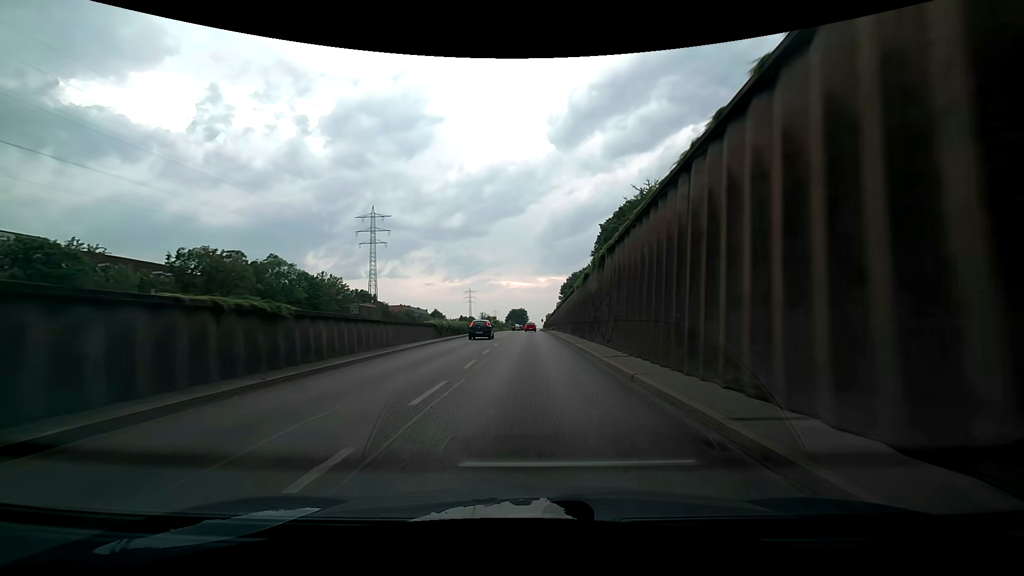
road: trunk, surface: asphalt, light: Day
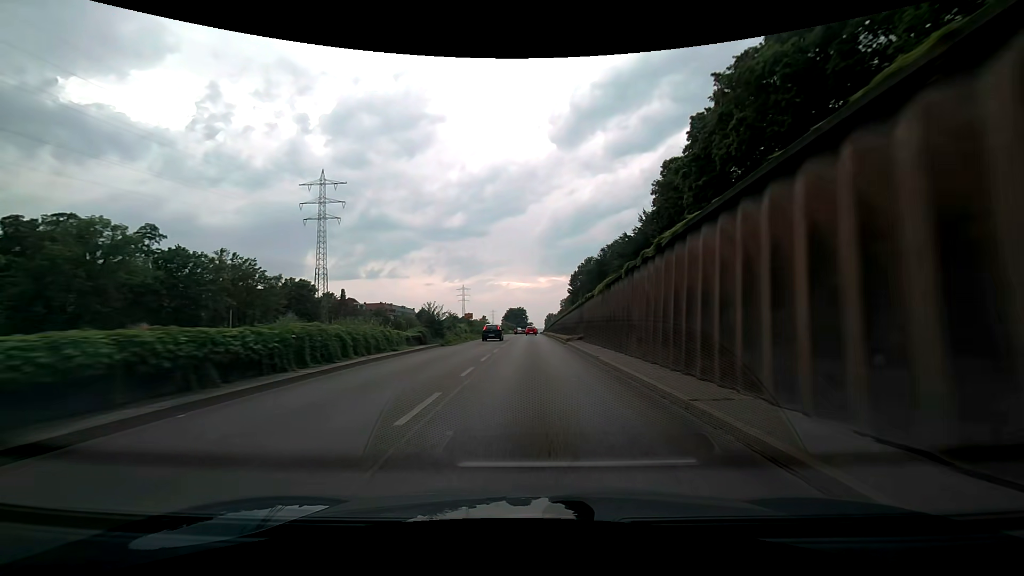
(-0.1, +38.4) m; 0°
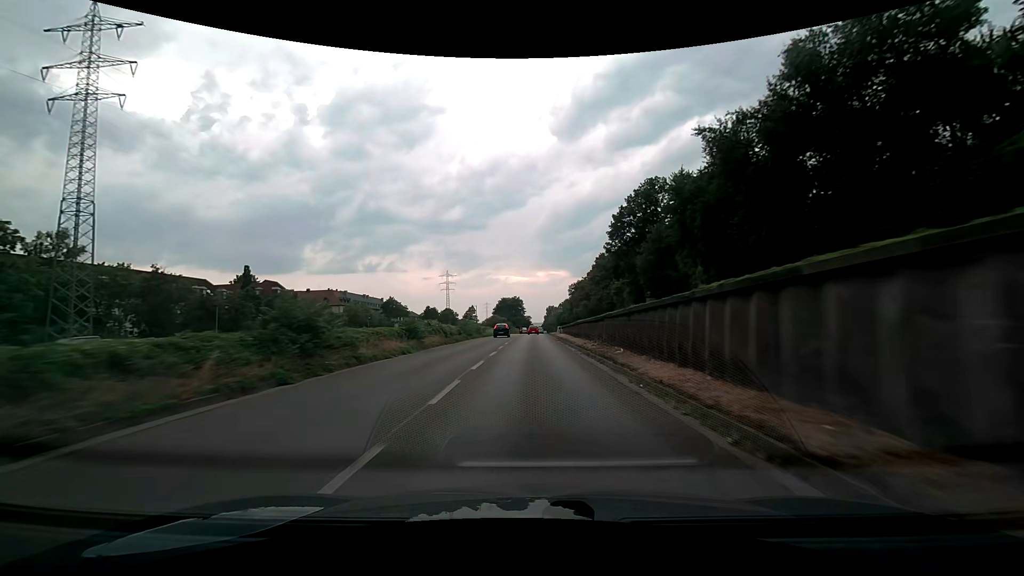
(+0.1, +62.8) m; 0°
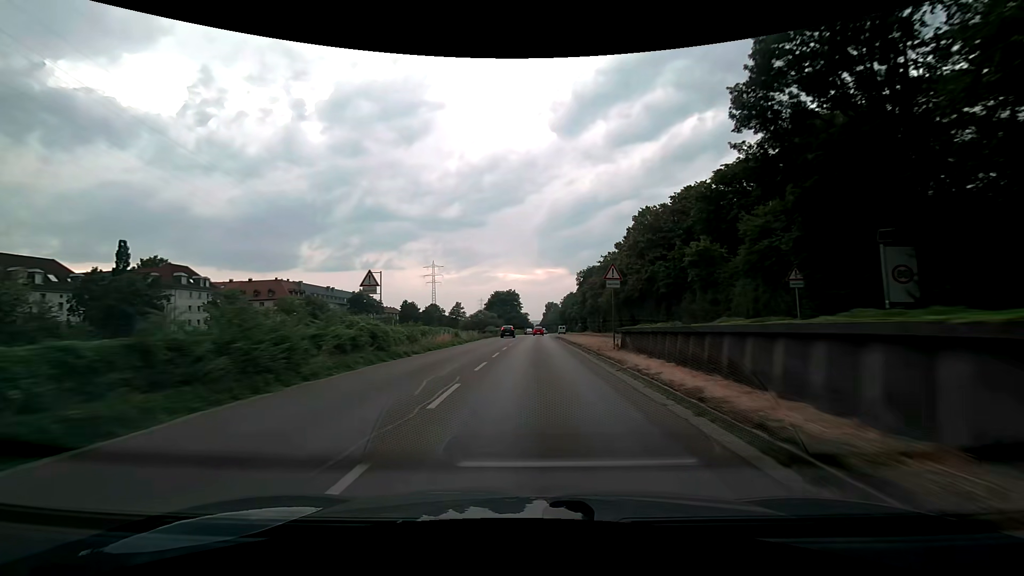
(+0.1, +37.6) m; +1°
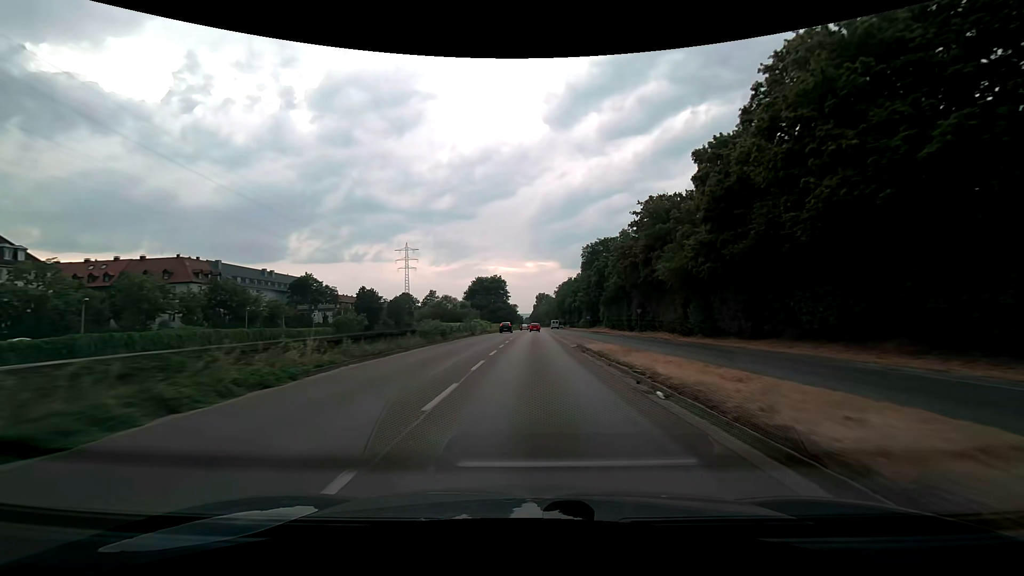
(+0.2, +37.6) m; +1°
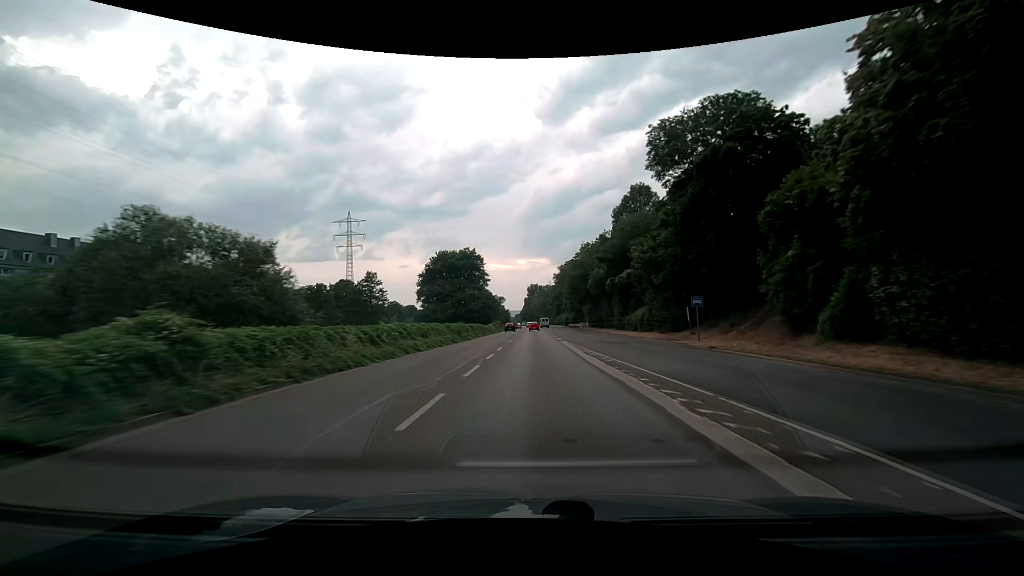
(+0.1, +62.9) m; +1°
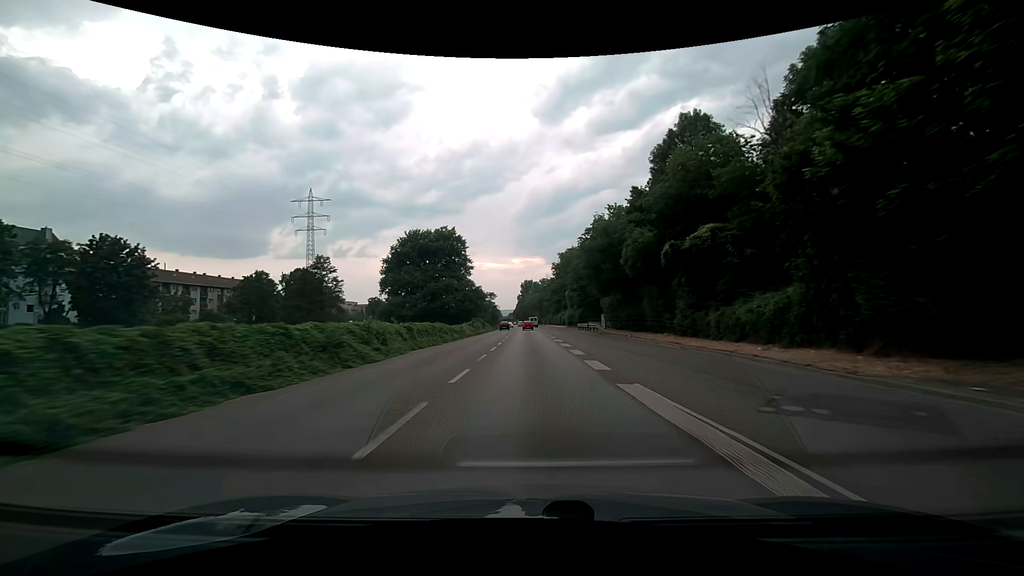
(+0.1, +25.5) m; 0°
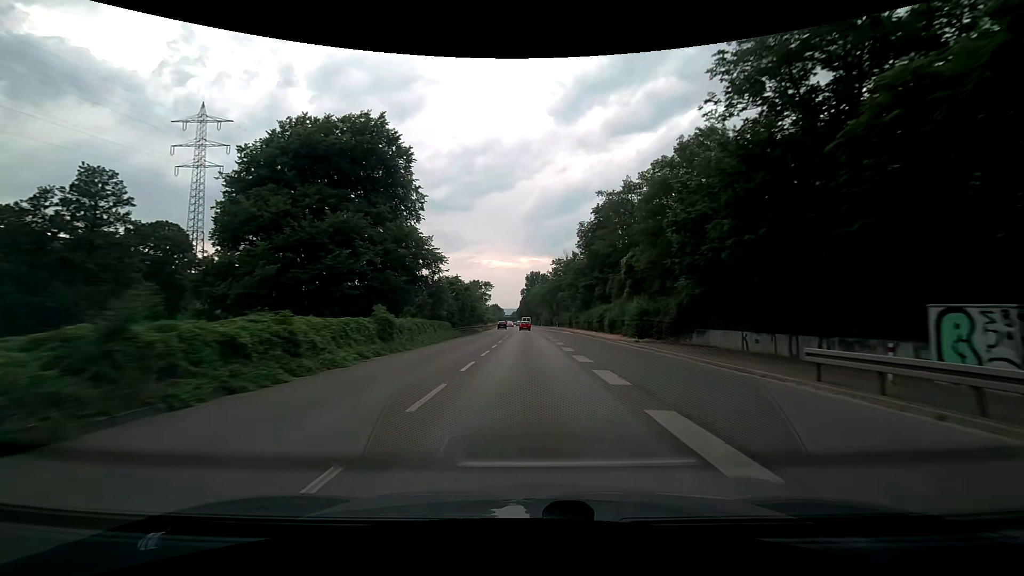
(-0.1, +52.0) m; 0°
(0, +10) (0, +20) (0, +30) (0, +40) (0, +50) (0, +60) (0, +70) (0, +80) (-1, +90) (-1, +100) m
